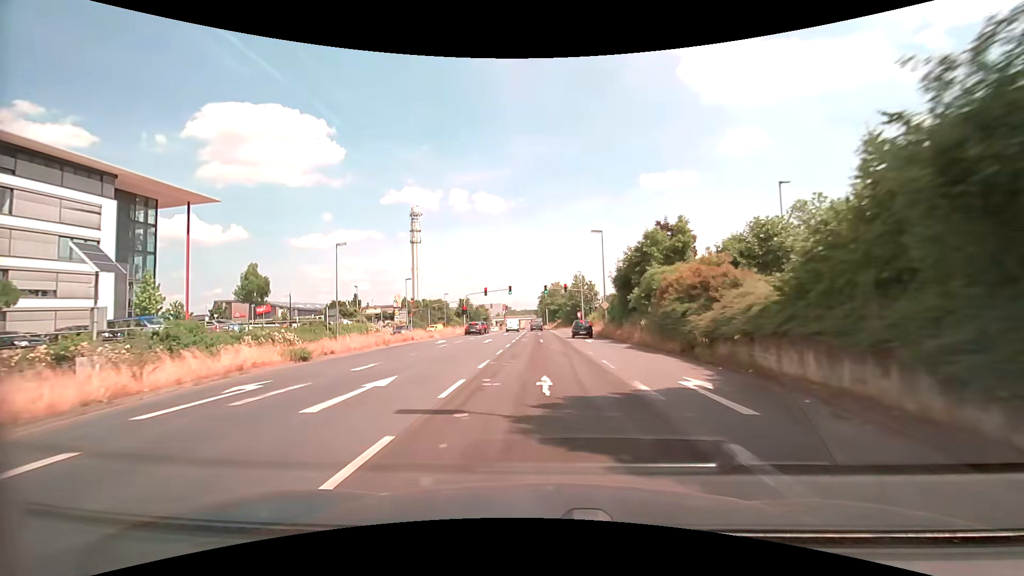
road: primary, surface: asphalt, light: Day
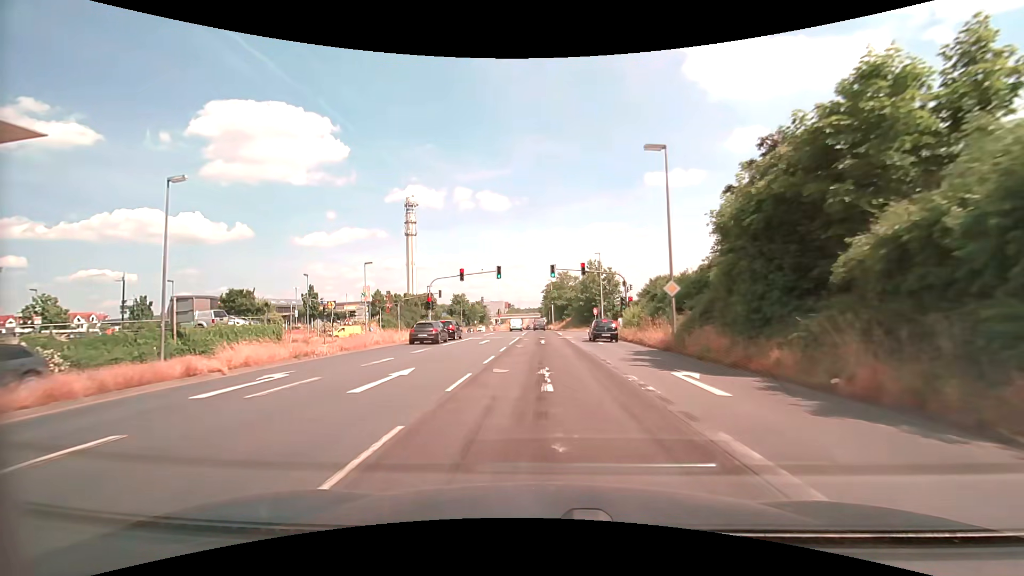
(+0.2, +23.5) m; 0°
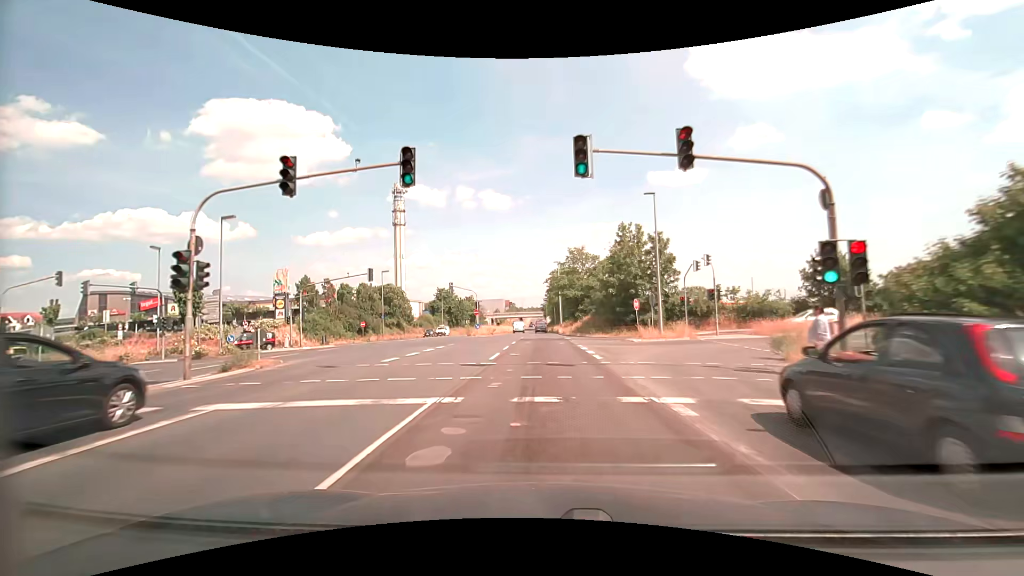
(-0.2, +31.4) m; 0°
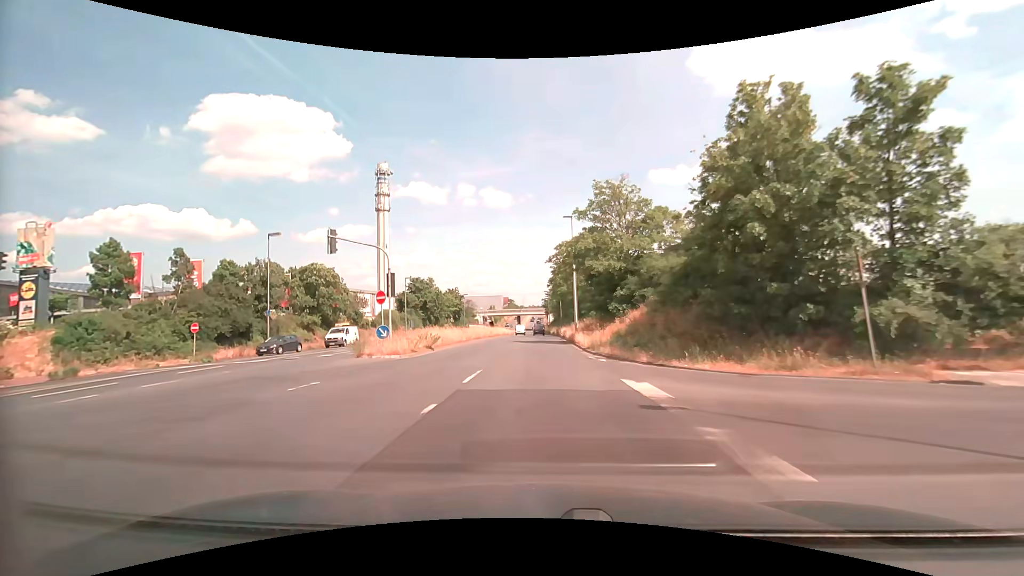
(-0.1, +31.1) m; 0°
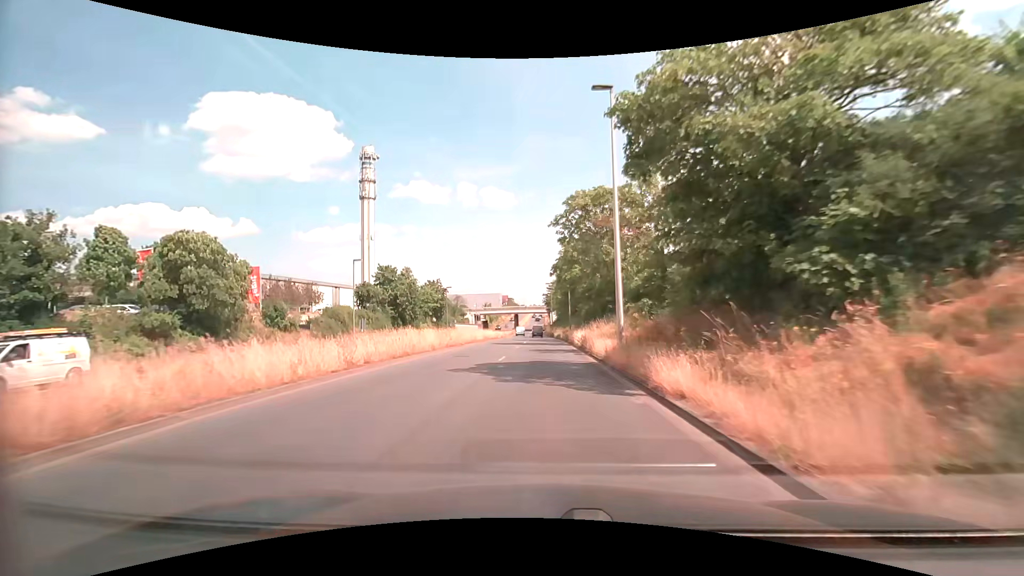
(0.0, +23.2) m; 0°
(0, +10) (0, +20) (0, +30) (0, +40) (0, +50) (0, +60) (0, +70) (0, +80) (0, +90) (-1, +100) m
